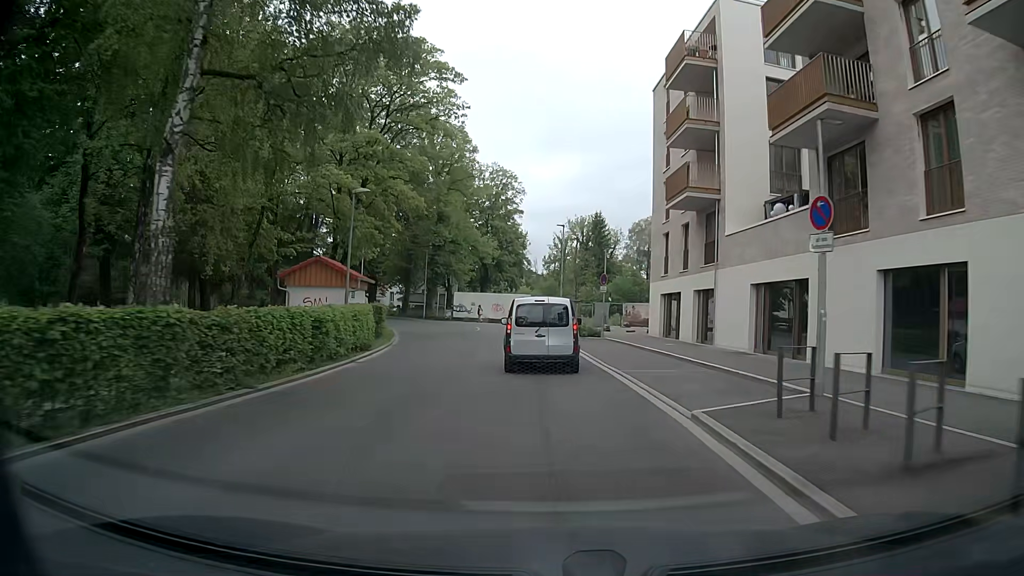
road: residential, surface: asphalt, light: Day
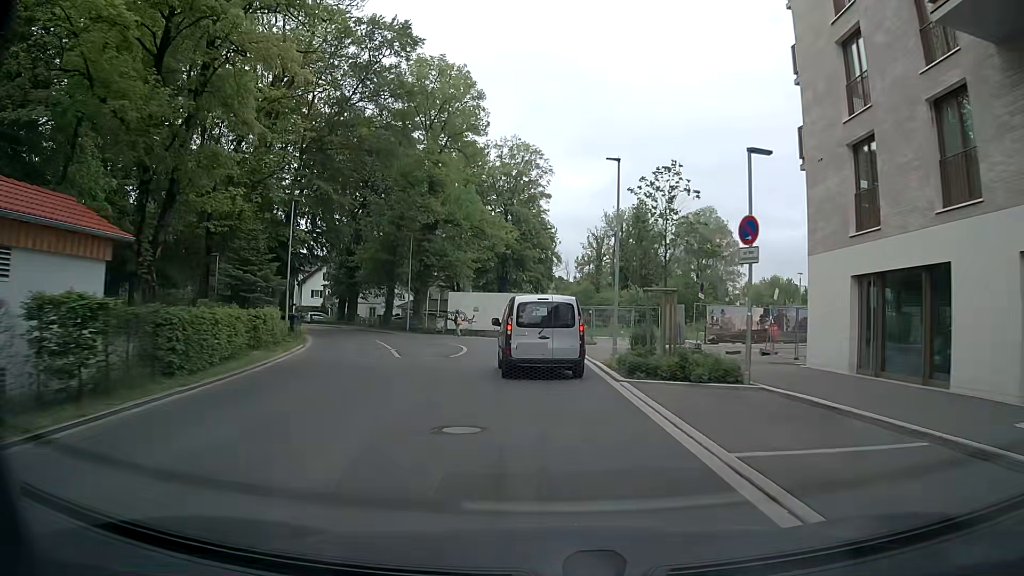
(-0.4, +21.5) m; -3°
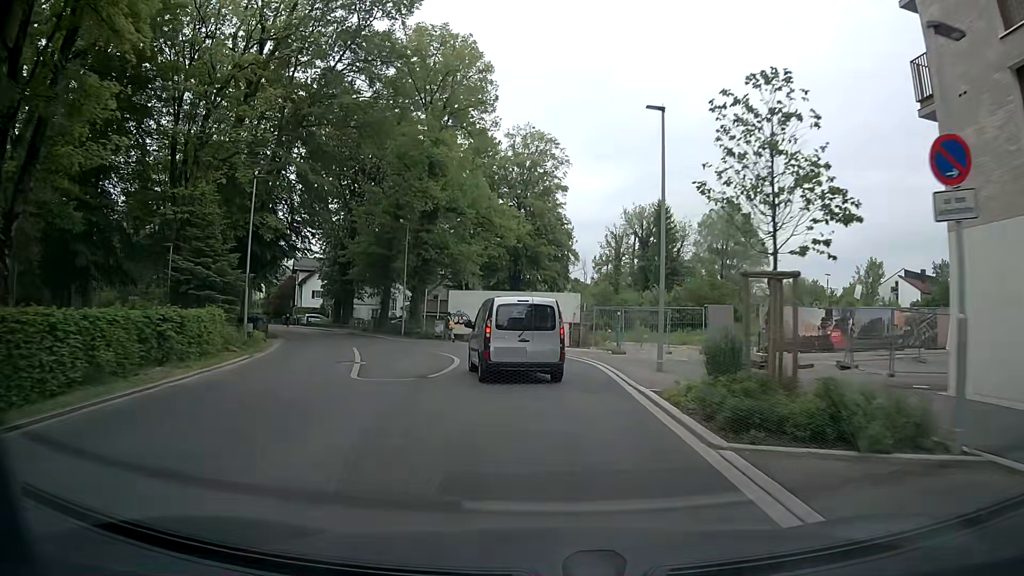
(-0.1, +6.7) m; -2°
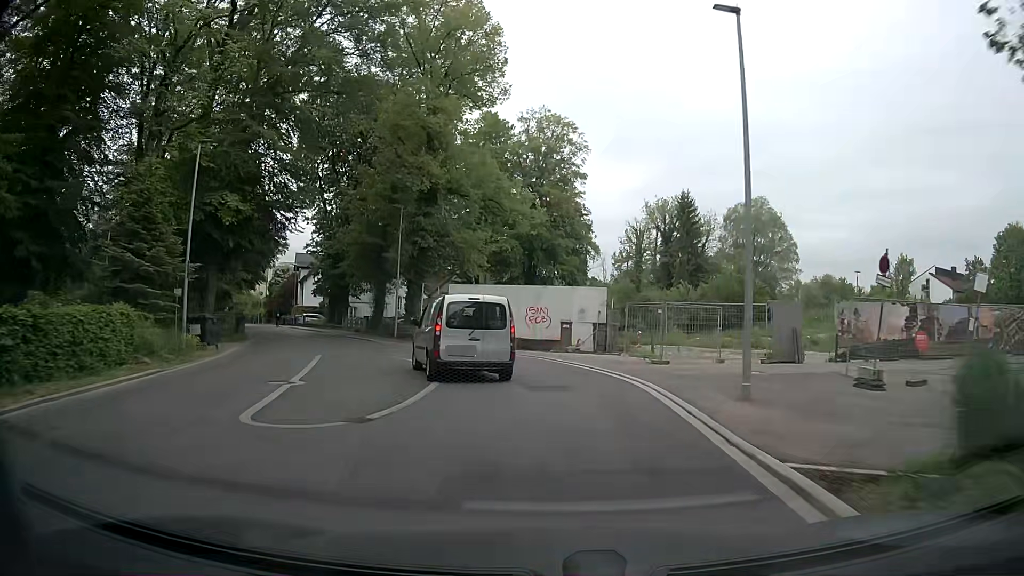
(+0.1, +6.5) m; 0°
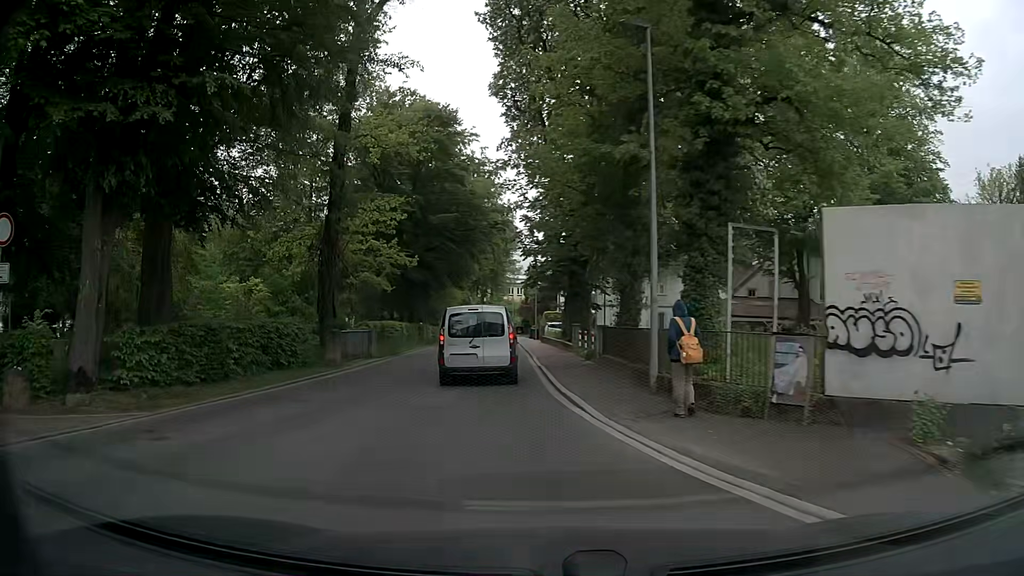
(-3.5, +23.8) m; -24°
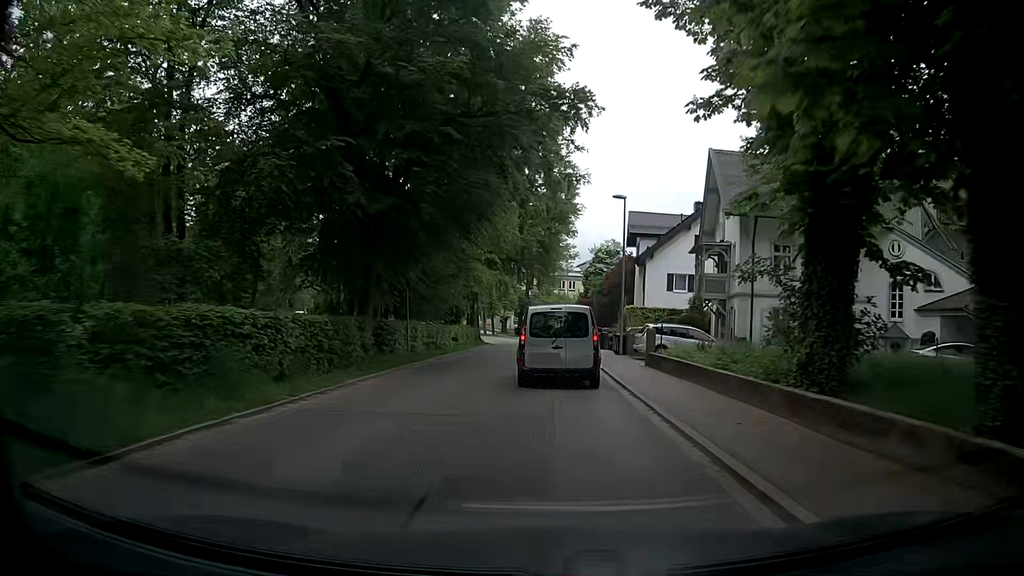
(-2.7, +26.4) m; -5°
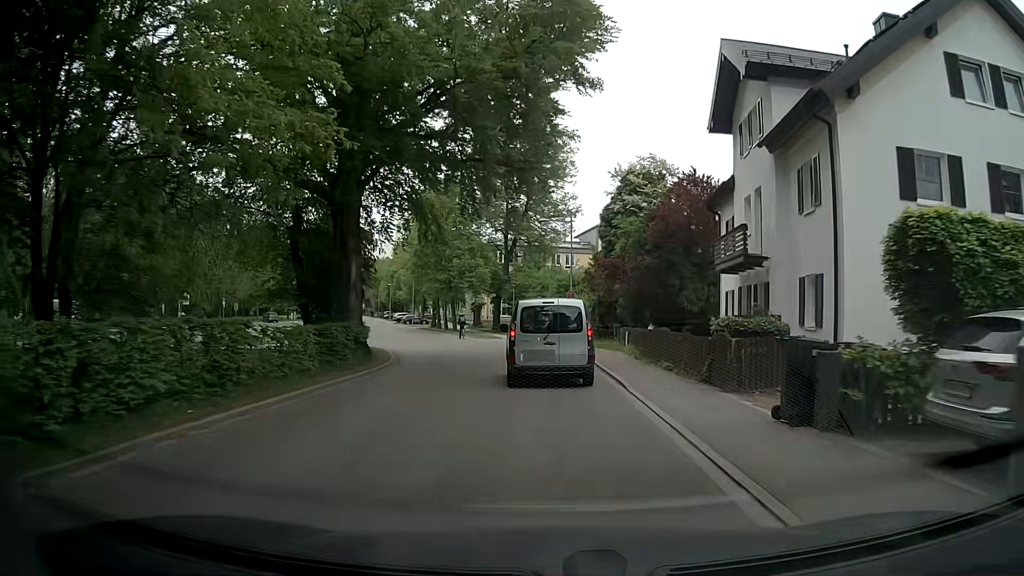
(+0.3, +33.7) m; +2°
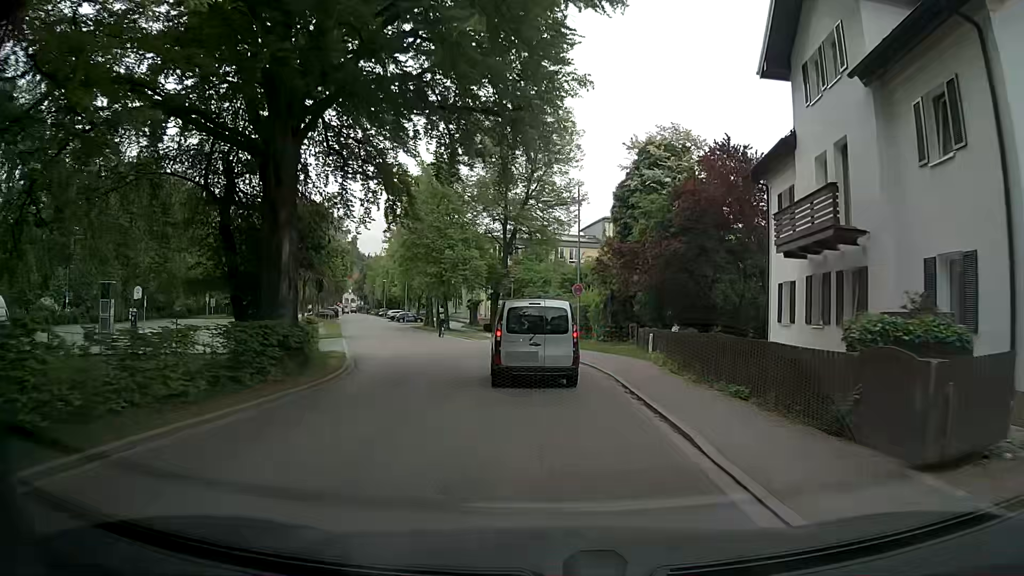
(-0.1, +6.4) m; -1°
(0, +10) (-1, +20) (-3, +30) (-5, +39) (-8, +49) (-12, +58) (-15, +68) (-18, +77) (-21, +87) (-24, +96) m
